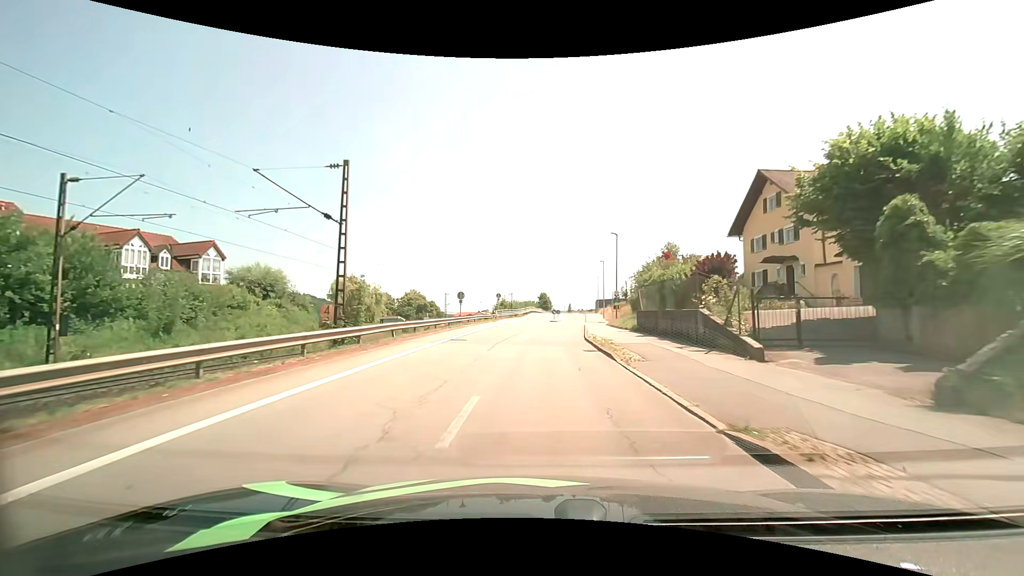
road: unclassified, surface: asphalt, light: Day
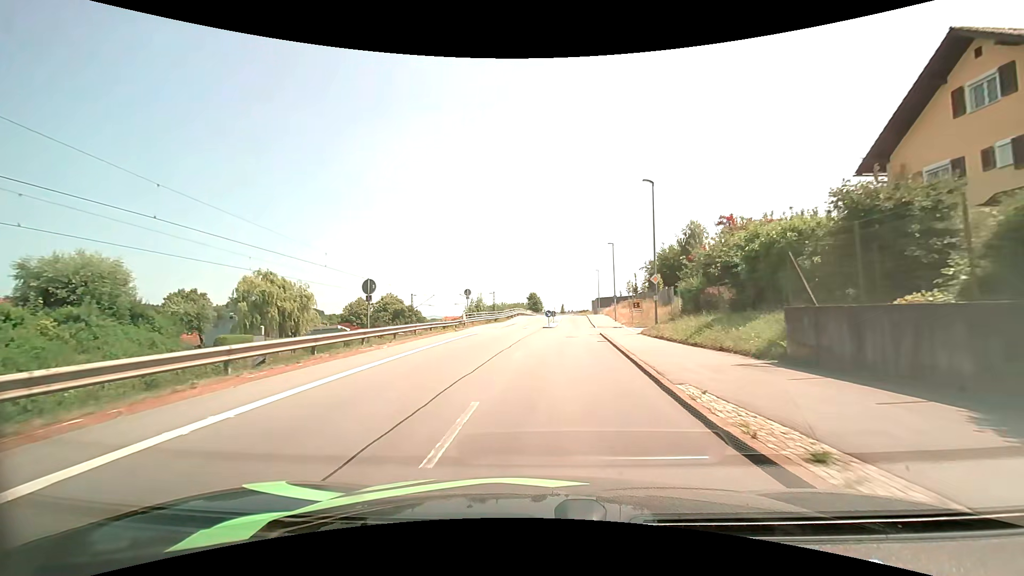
(+0.1, +18.5) m; +1°
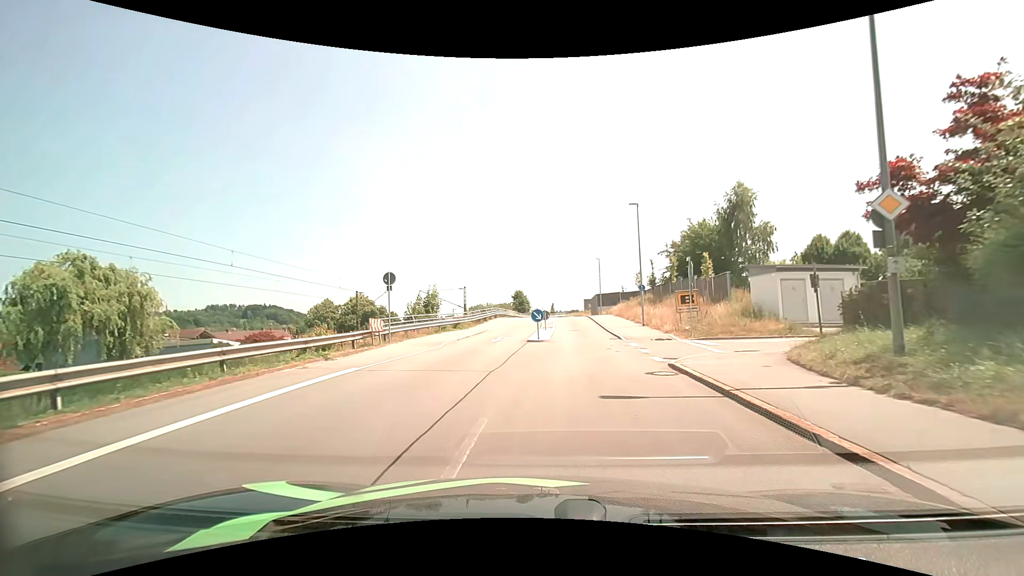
(+0.3, +18.7) m; +2°
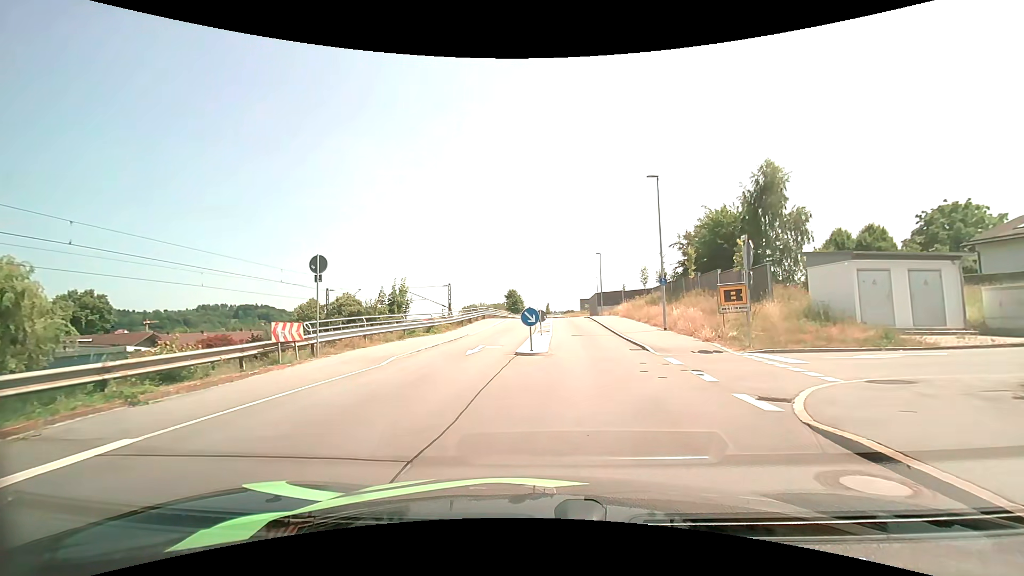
(0.0, +6.8) m; +1°
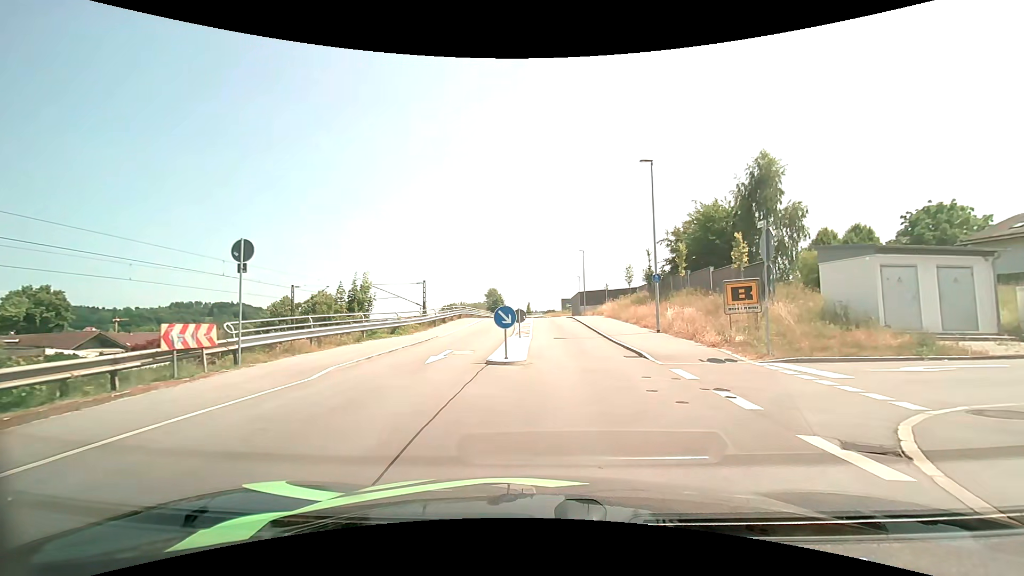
(0.0, +2.9) m; +1°
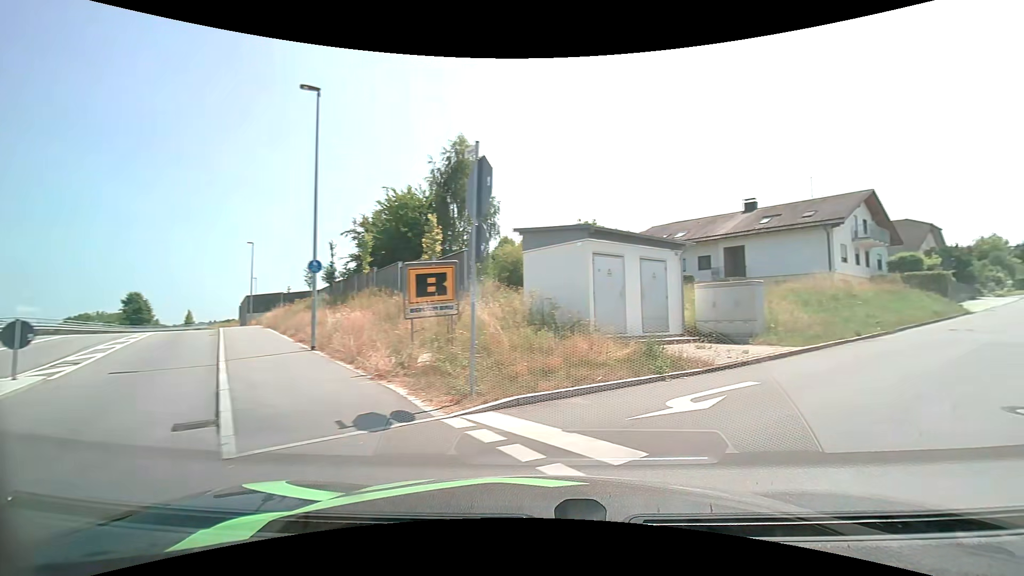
(+1.8, +7.7) m; +33°
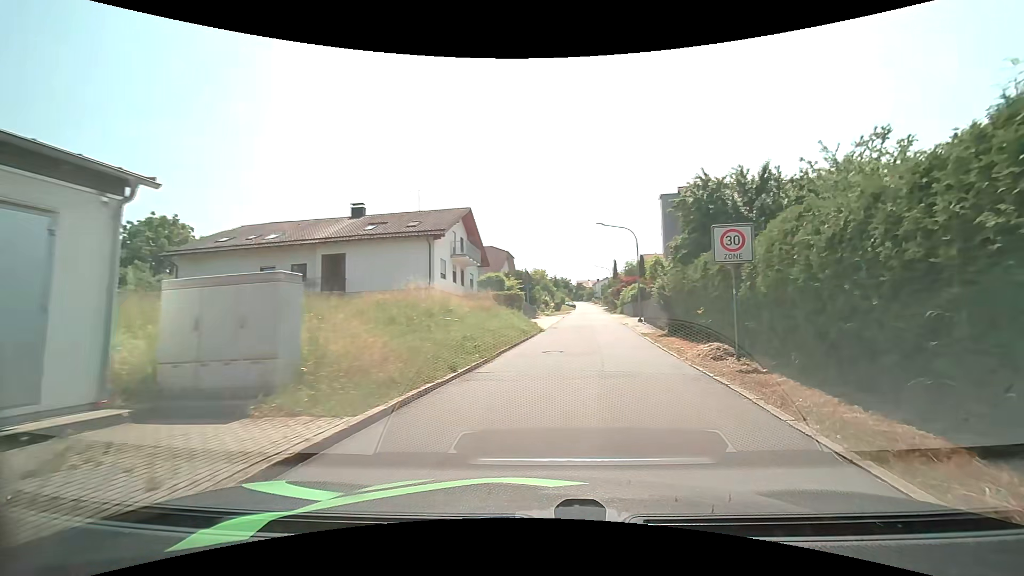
(+3.6, +8.7) m; +41°
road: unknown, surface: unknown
(+1, +10) (+3, +20) (+4, +30) (+6, +40) (+7, +50) (+8, +59) (+9, +69) (+11, +79) (+12, +89) (+17, +97) m
